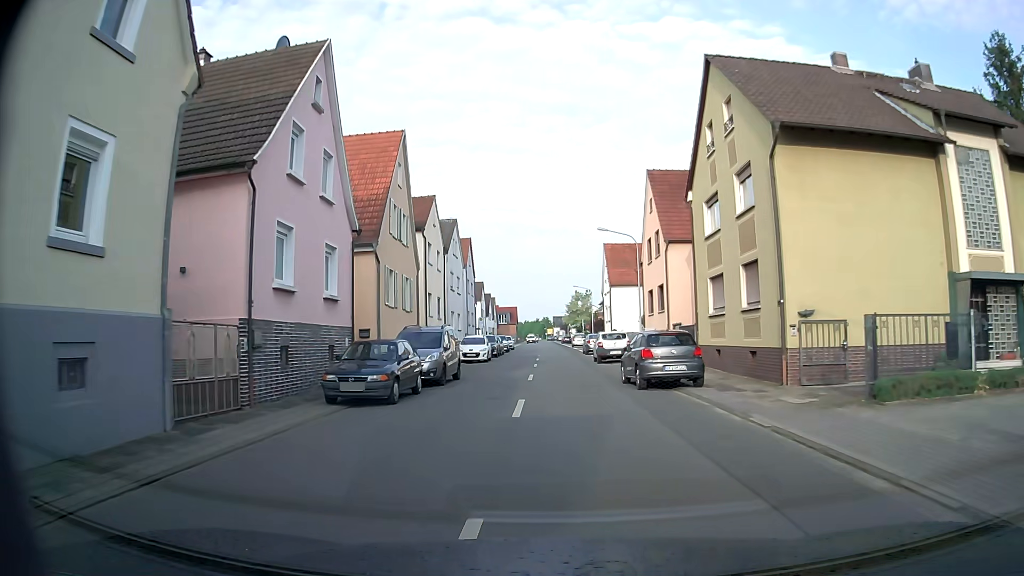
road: tertiary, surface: asphalt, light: Day
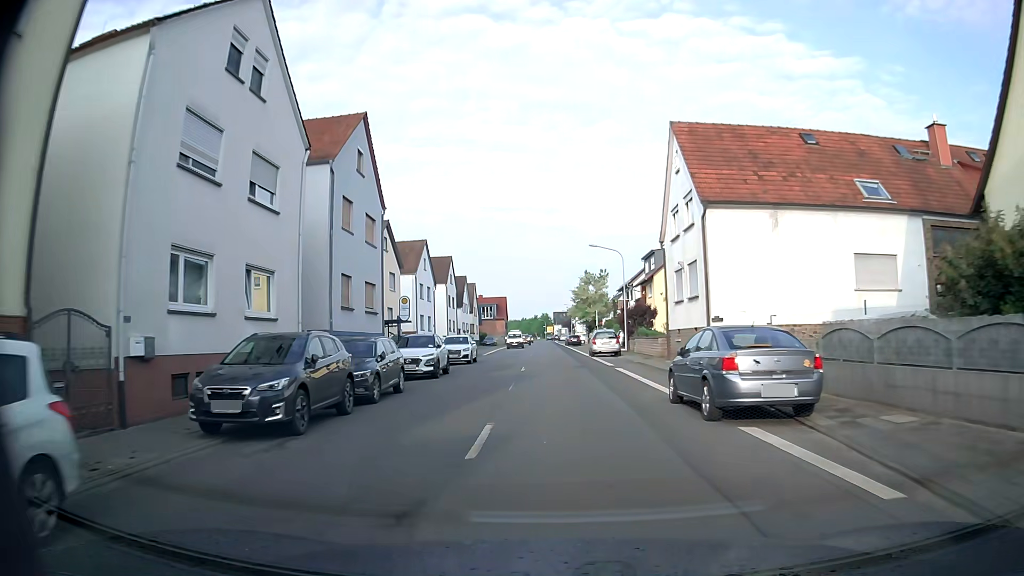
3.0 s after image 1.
(-0.2, +37.7) m; -1°
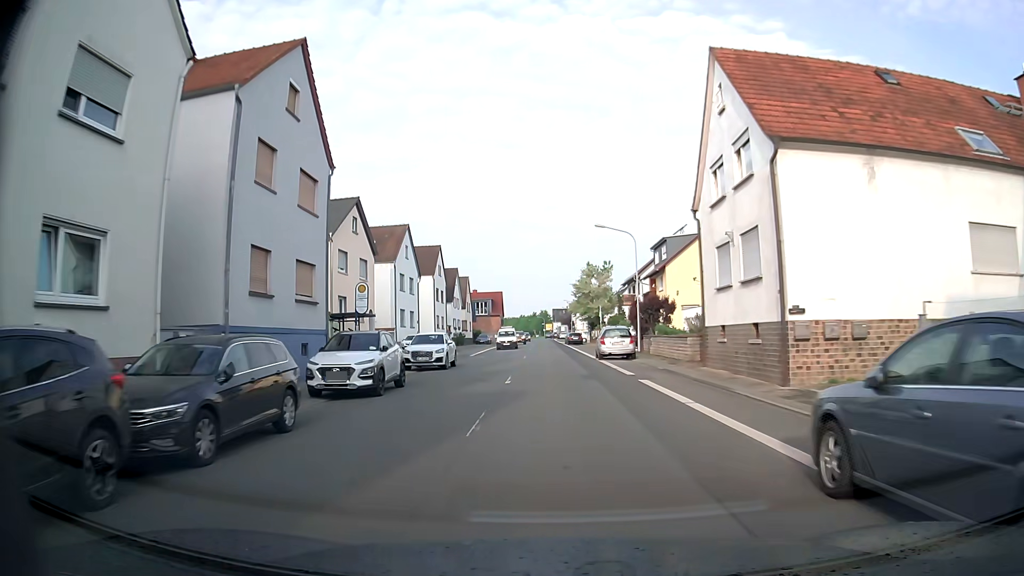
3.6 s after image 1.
(+0.1, +7.7) m; +1°
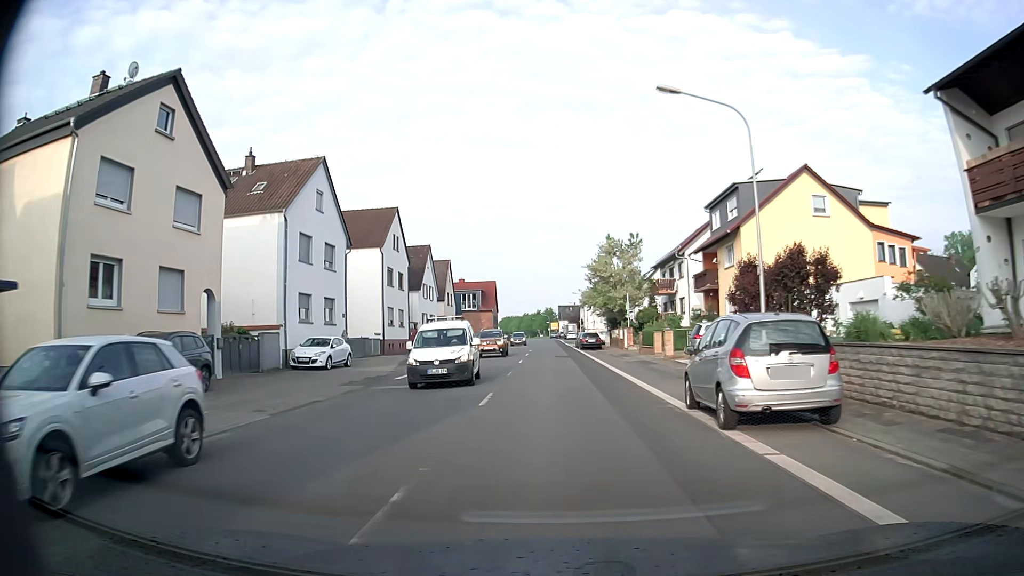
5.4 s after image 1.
(-0.1, +23.0) m; -1°
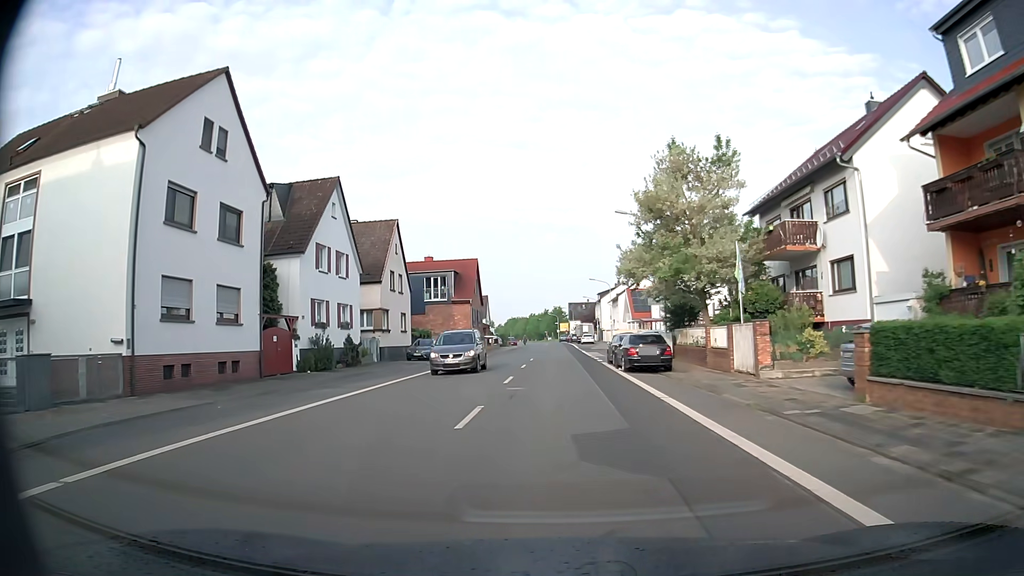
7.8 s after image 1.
(+0.1, +30.0) m; 0°
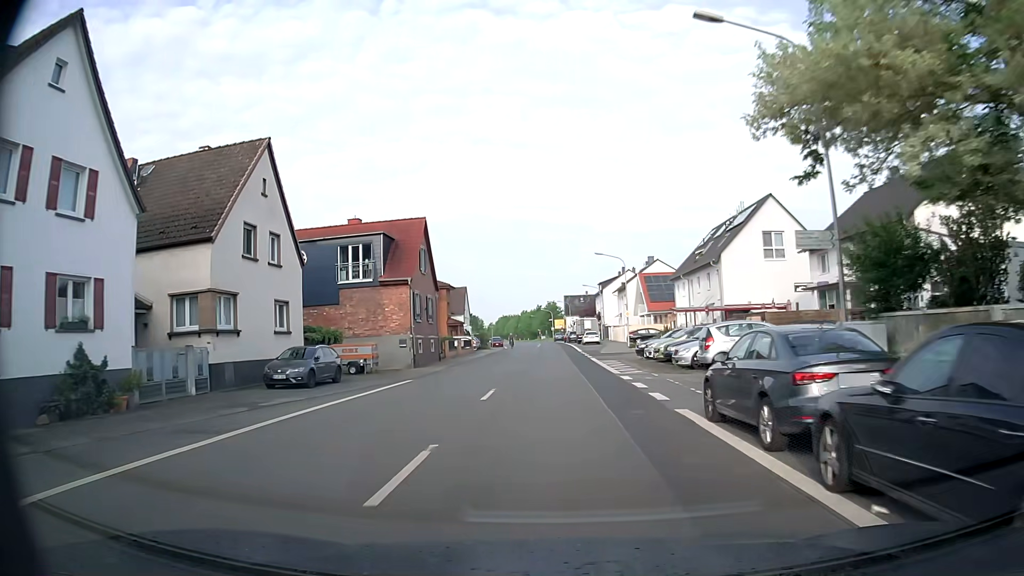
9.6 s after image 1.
(0.0, +22.2) m; 0°
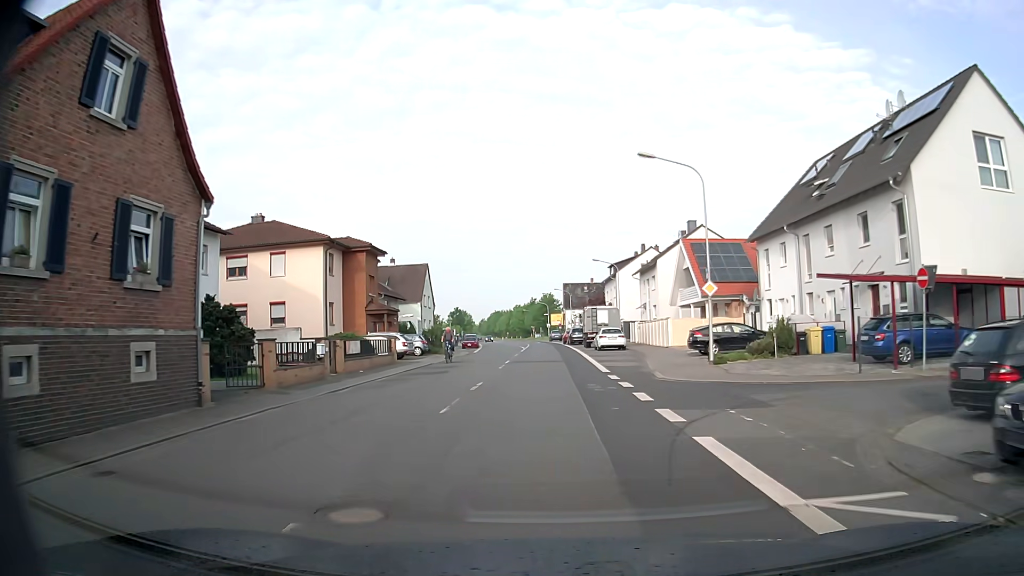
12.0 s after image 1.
(+0.1, +29.7) m; 0°
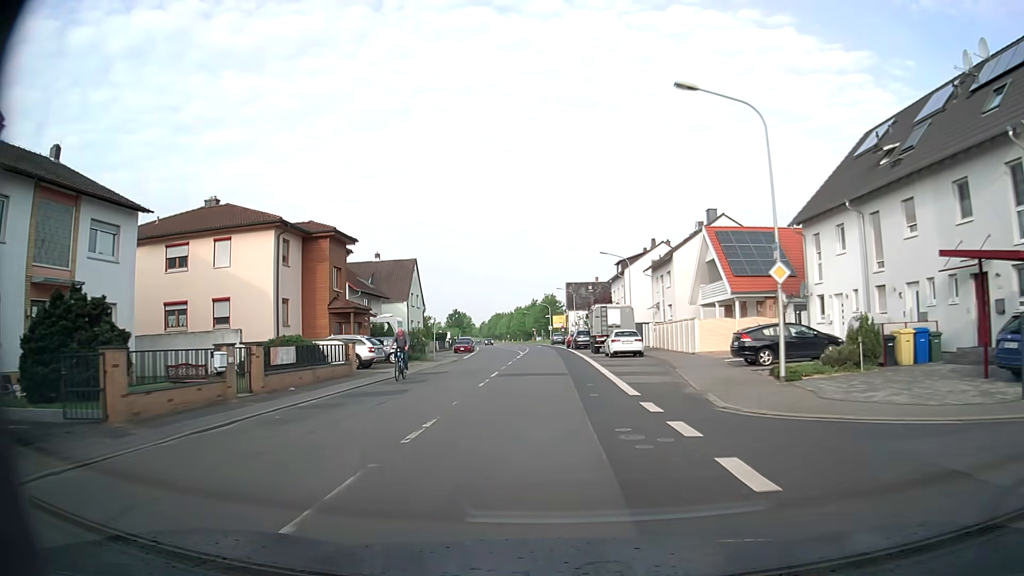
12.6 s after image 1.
(0.0, +7.5) m; 0°
(0, +10) (0, +20) (0, +30) (0, +40) (-1, +50) (-1, +60) (-1, +70) (-2, +80) (-3, +90) (-3, +100) m
